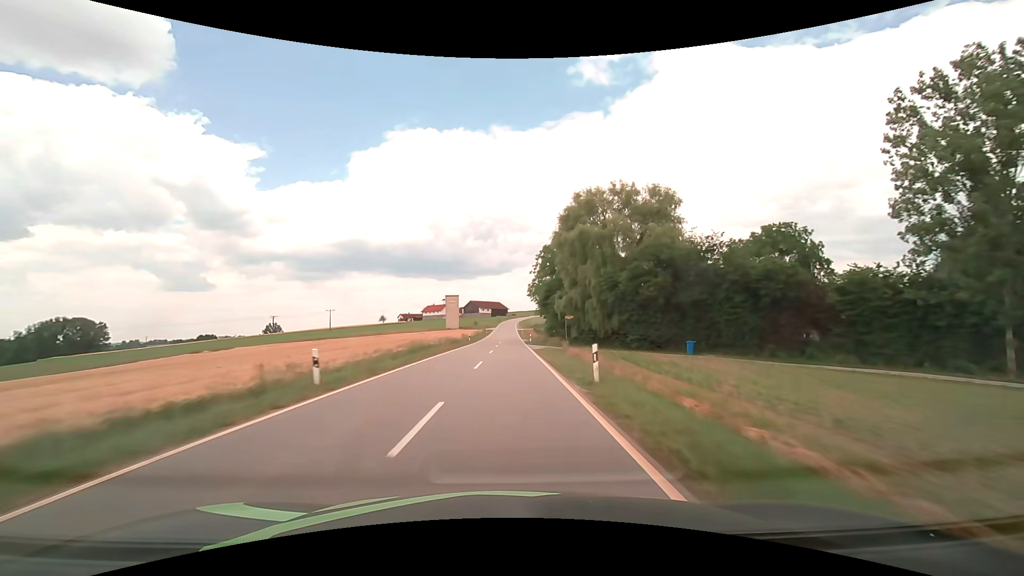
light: Day
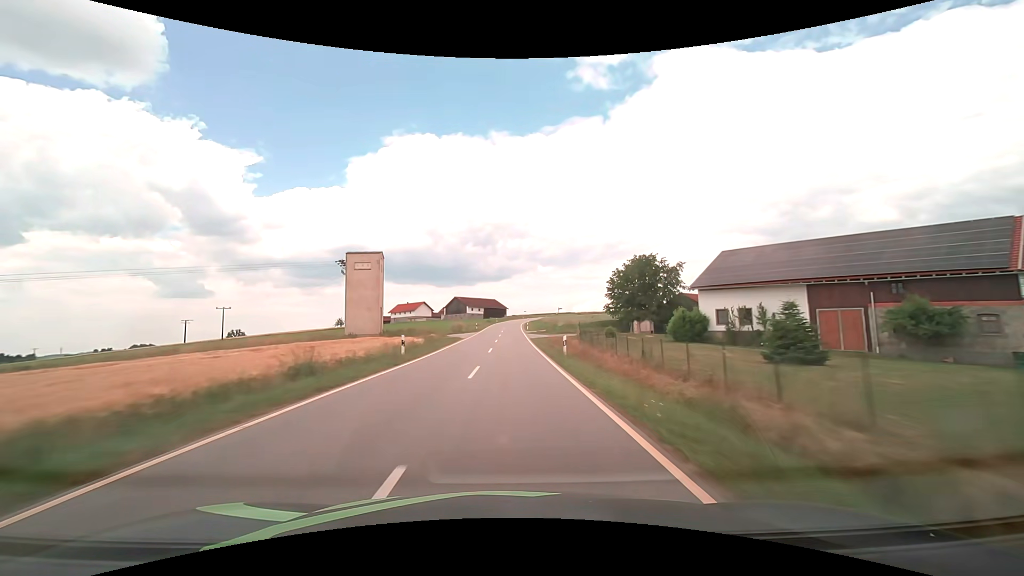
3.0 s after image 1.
(+0.3, +77.6) m; 0°
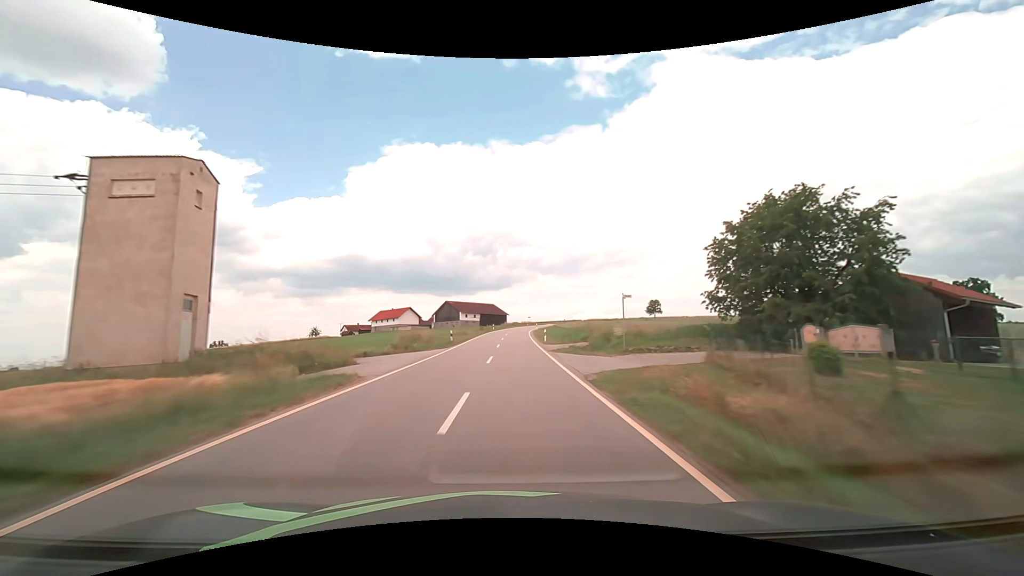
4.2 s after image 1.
(0.0, +31.1) m; 0°
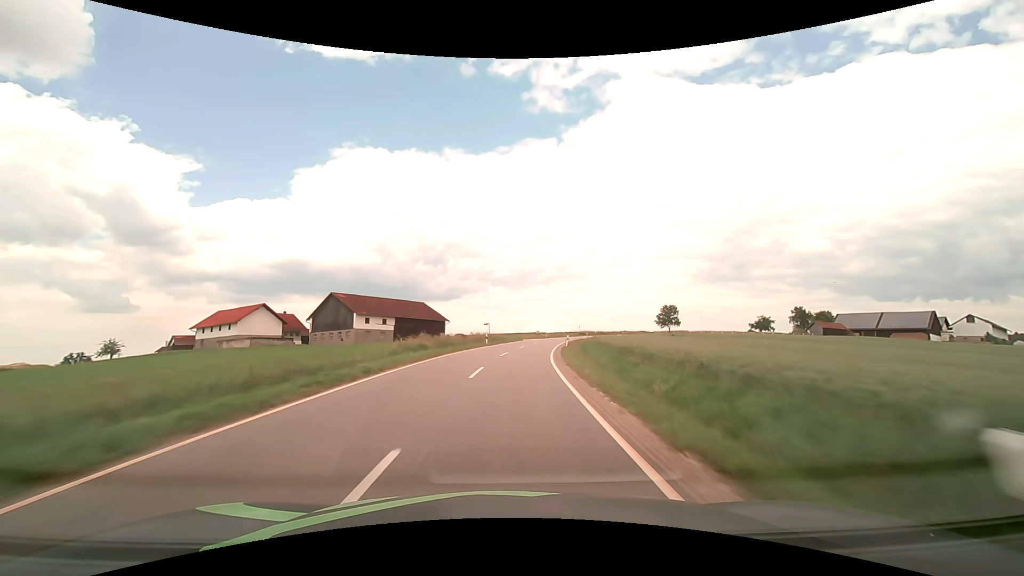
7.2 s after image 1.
(+2.0, +77.6) m; +5°
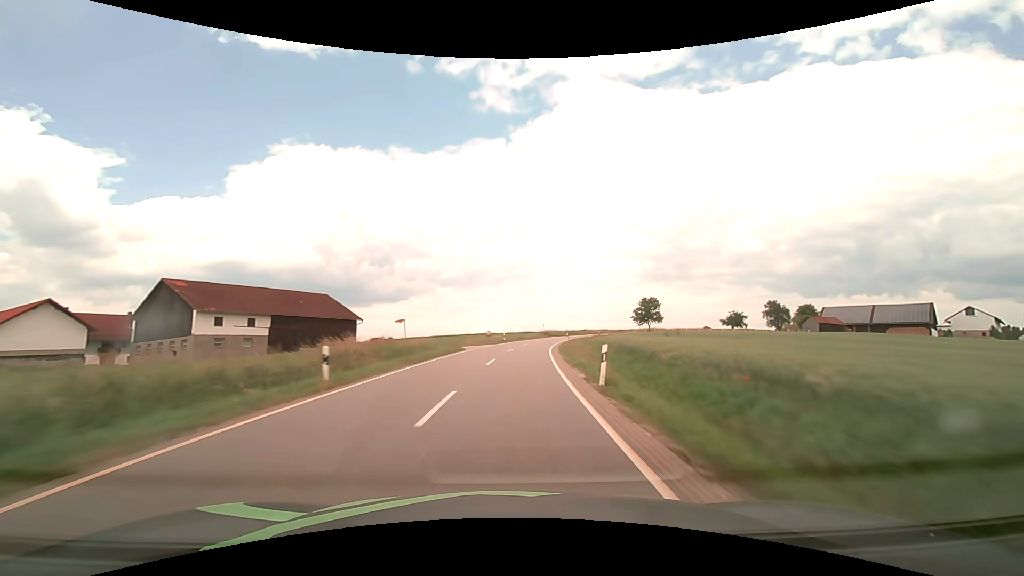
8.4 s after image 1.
(+1.5, +31.1) m; +6°
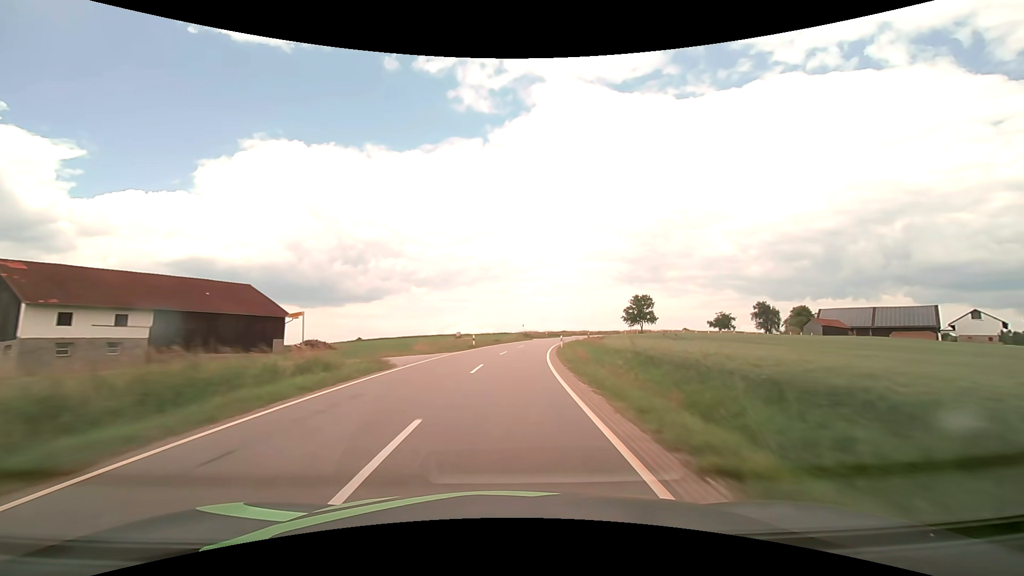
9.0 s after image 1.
(+0.4, +15.6) m; +3°
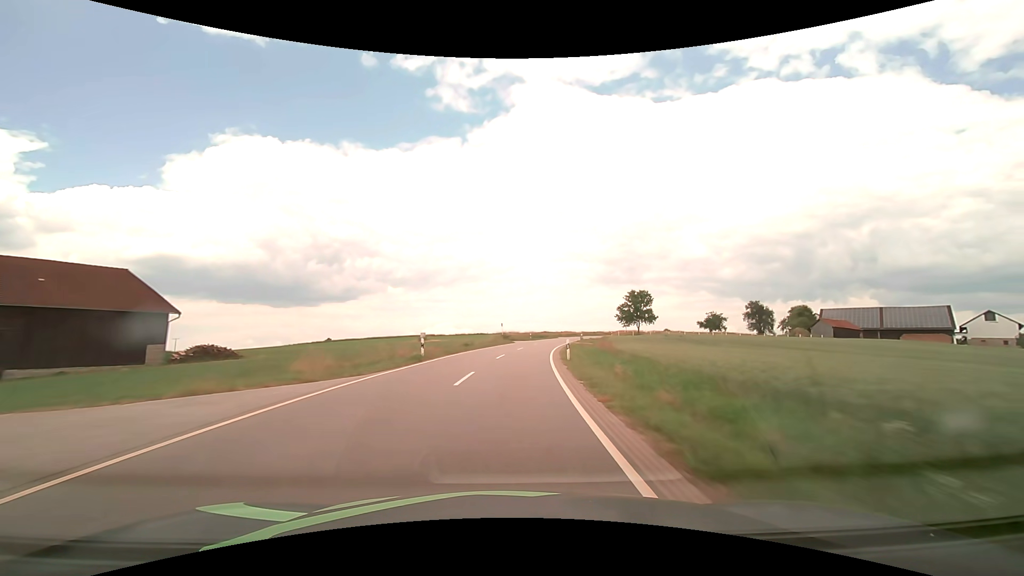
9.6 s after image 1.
(+0.4, +15.7) m; +3°
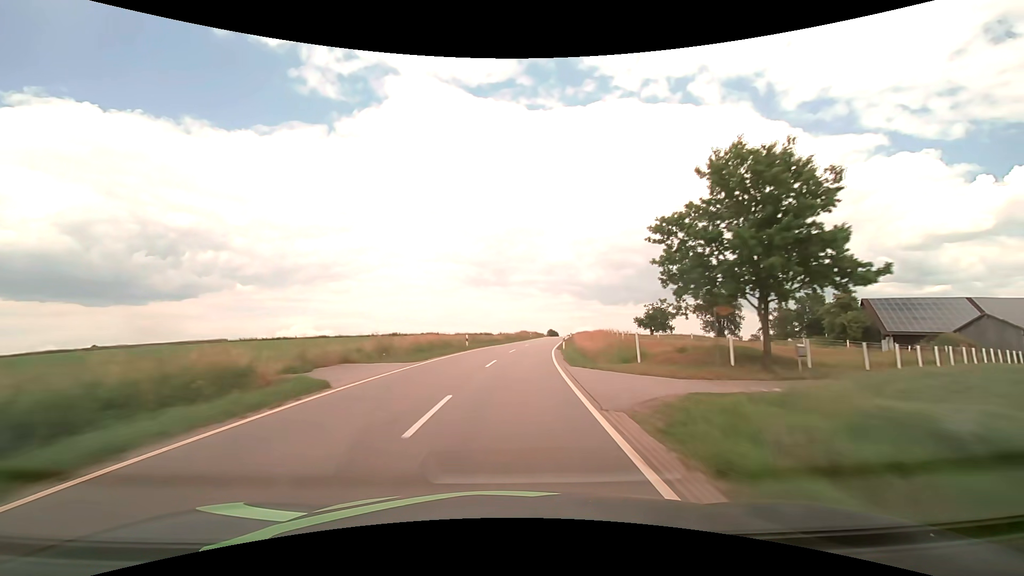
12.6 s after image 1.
(+10.4, +77.8) m; +15°
(0, +10) (+1, +20) (+1, +30) (+2, +40) (+4, +50) (+5, +60) (+7, +70) (+8, +79) (+10, +89) (+11, +99) m
